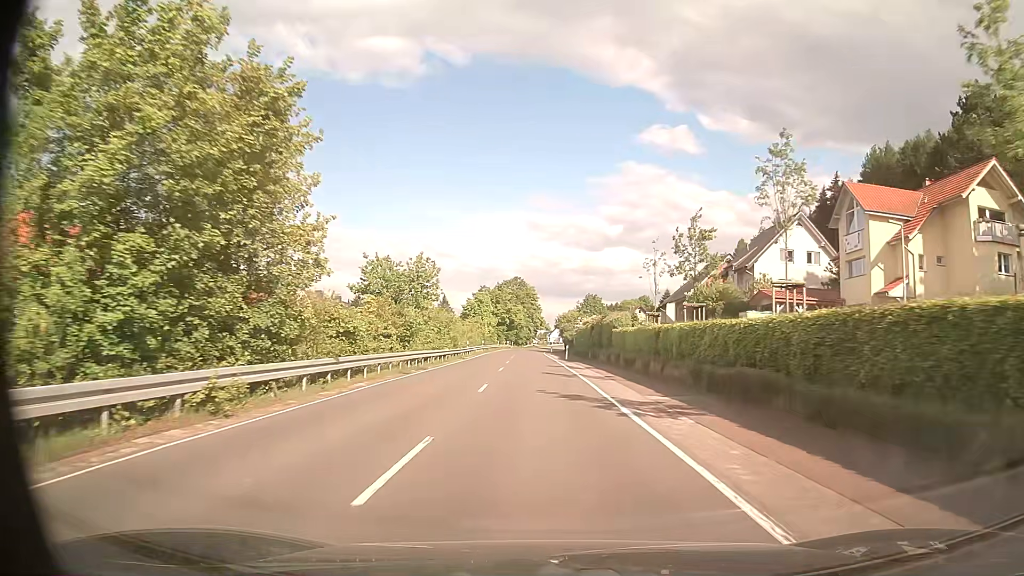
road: secondary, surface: asphalt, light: Day
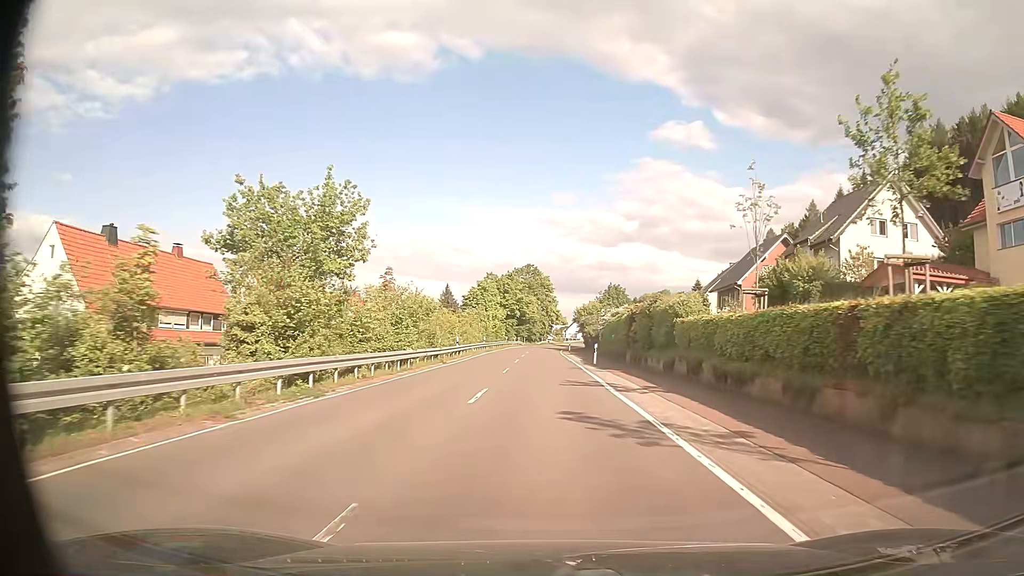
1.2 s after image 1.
(-0.2, +16.1) m; -1°
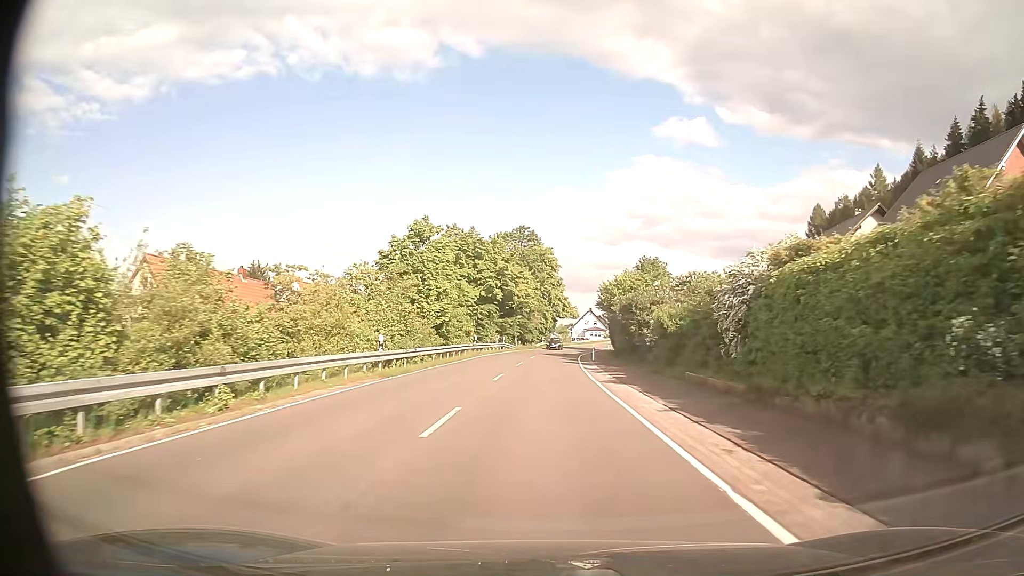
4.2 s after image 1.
(-0.4, +40.8) m; 0°
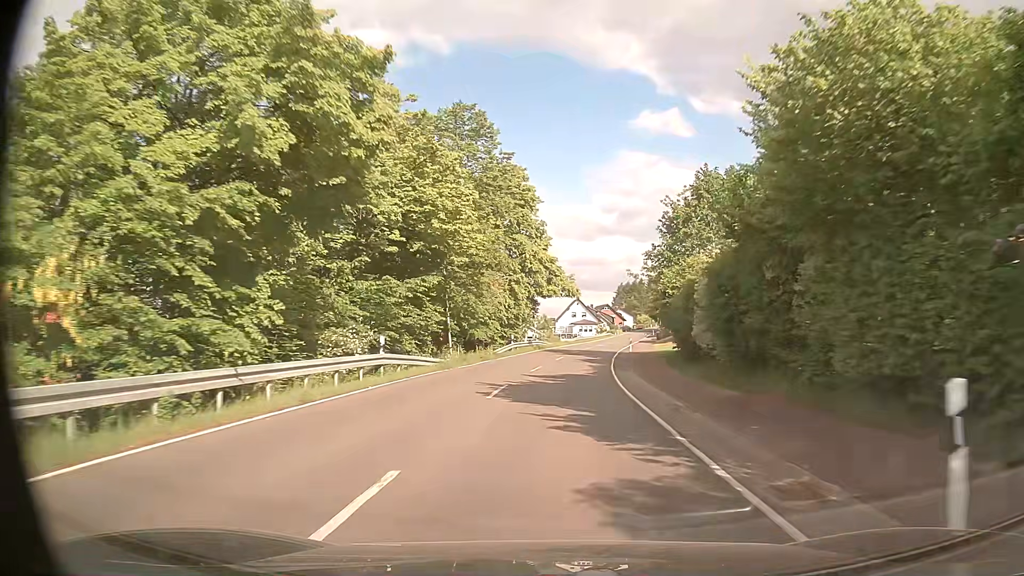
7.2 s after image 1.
(+0.2, +42.6) m; +2°
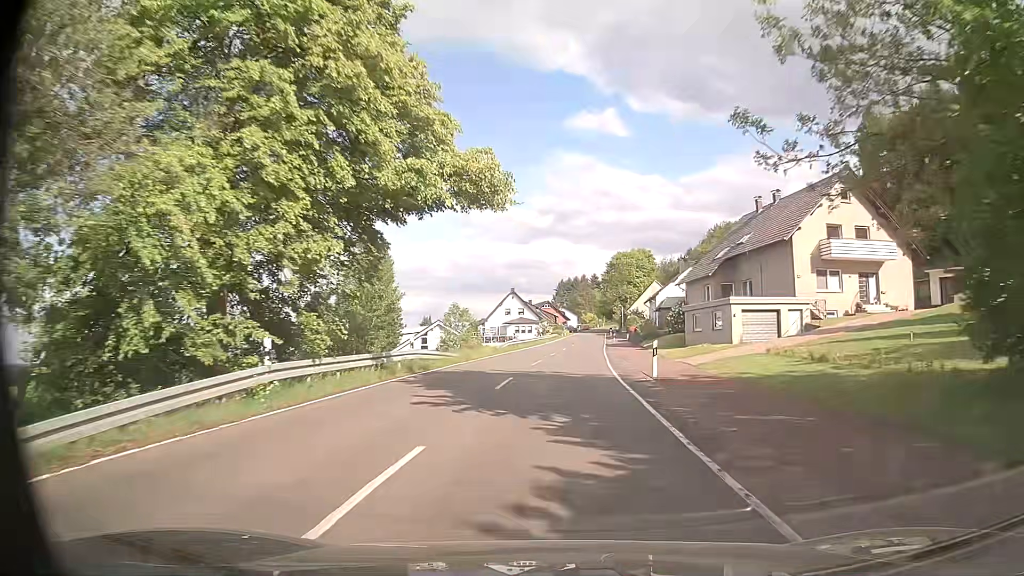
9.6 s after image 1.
(+1.5, +34.7) m; +5°
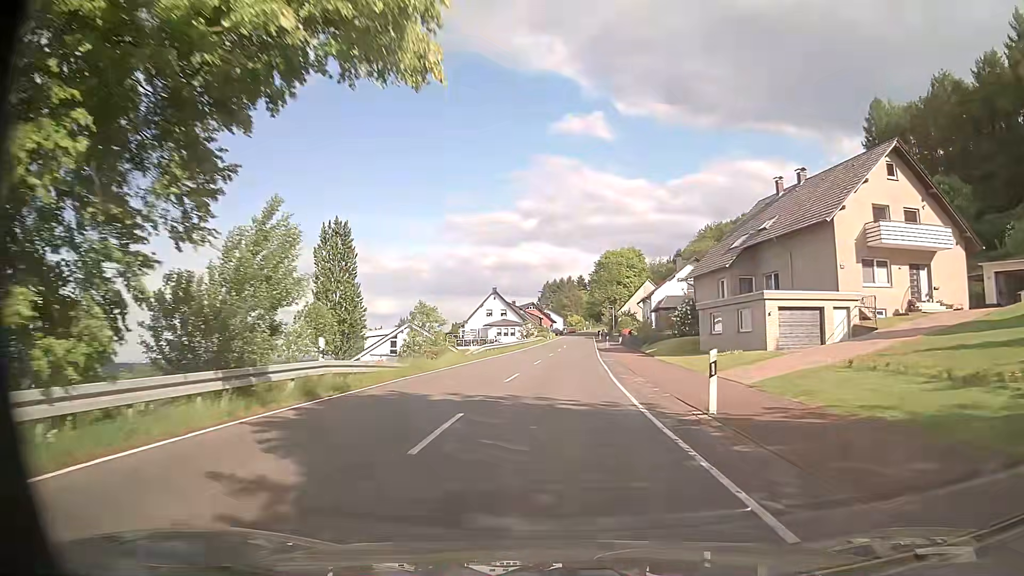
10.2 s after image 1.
(+0.1, +8.5) m; +1°
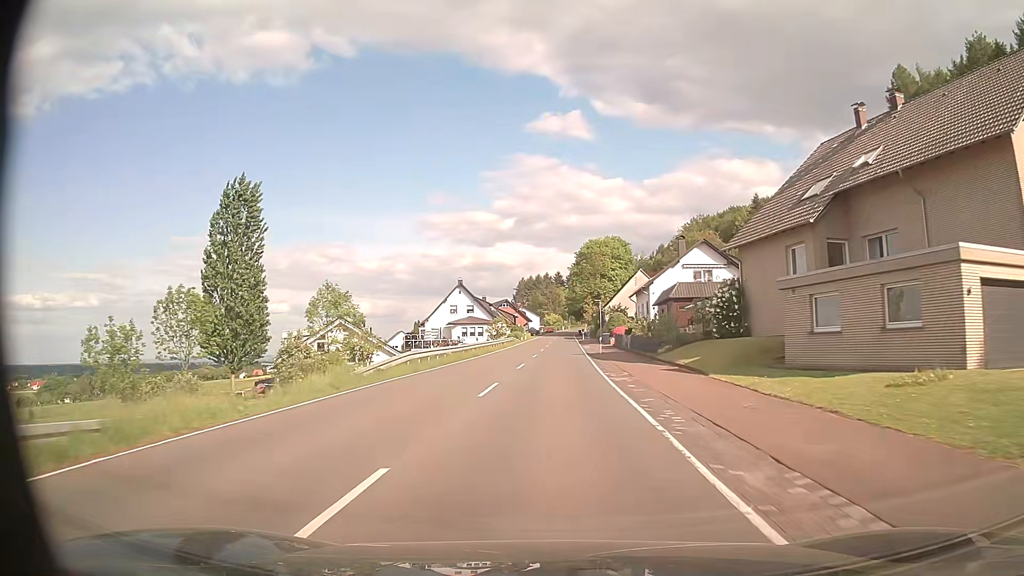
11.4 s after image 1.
(+0.3, +16.7) m; +2°
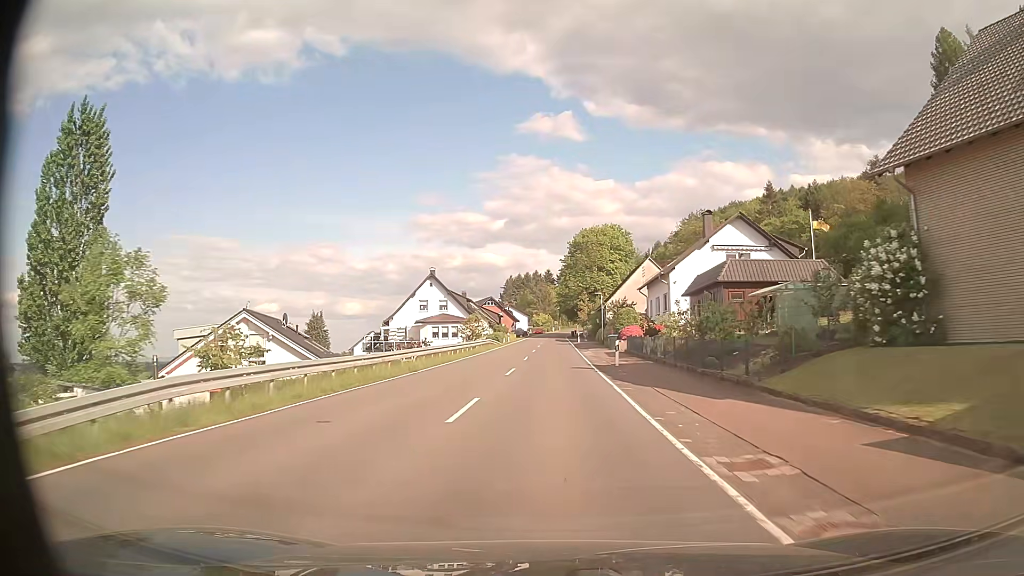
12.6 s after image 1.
(+0.2, +16.5) m; +1°
(0, +10) (0, +20) (0, +30) (0, +40) (0, +50) (0, +60) (+1, +70) (+1, +80) (+1, +90) (+1, +100) m
